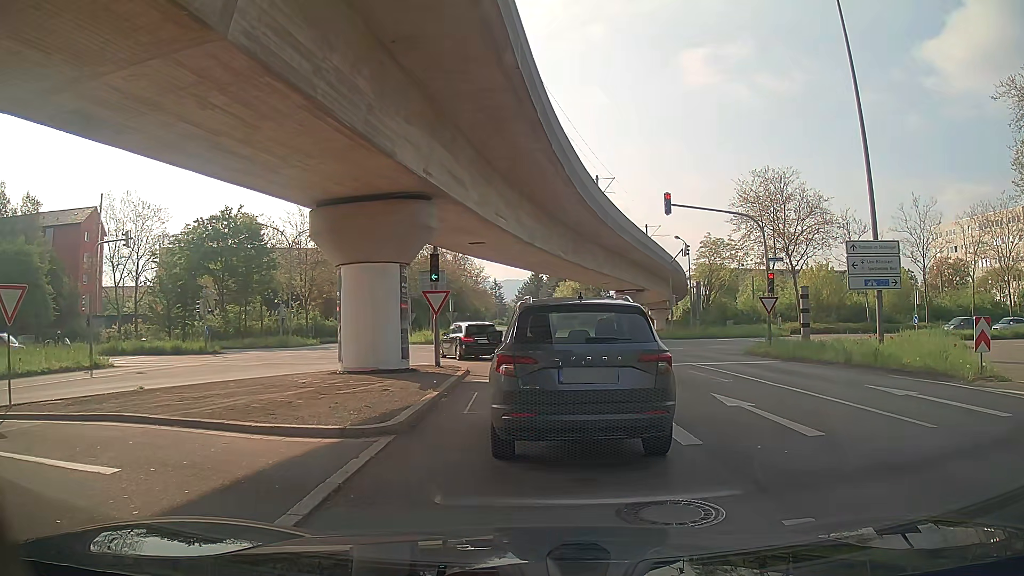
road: tertiary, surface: asphalt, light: Day
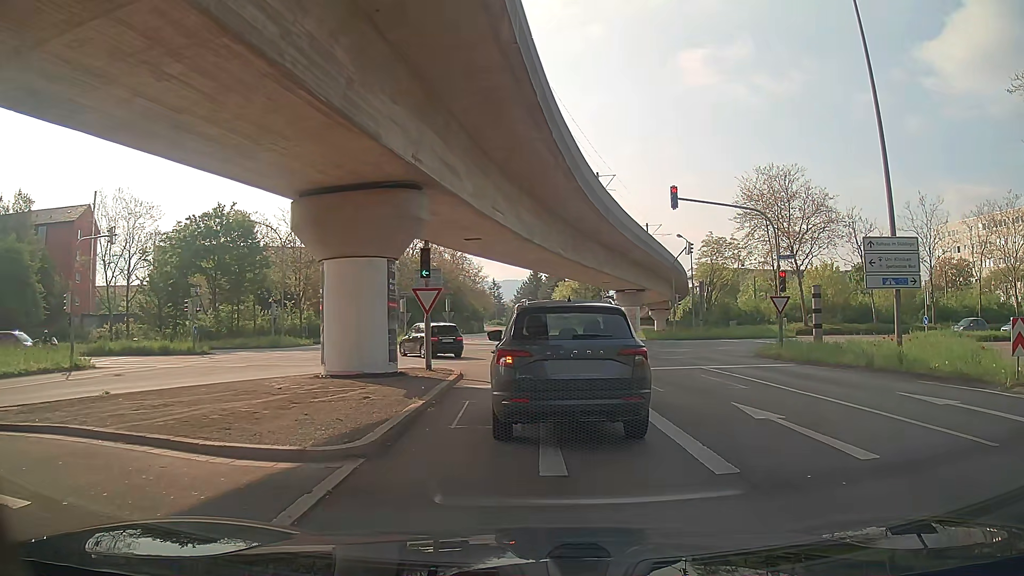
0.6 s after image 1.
(0.0, +1.6) m; -2°
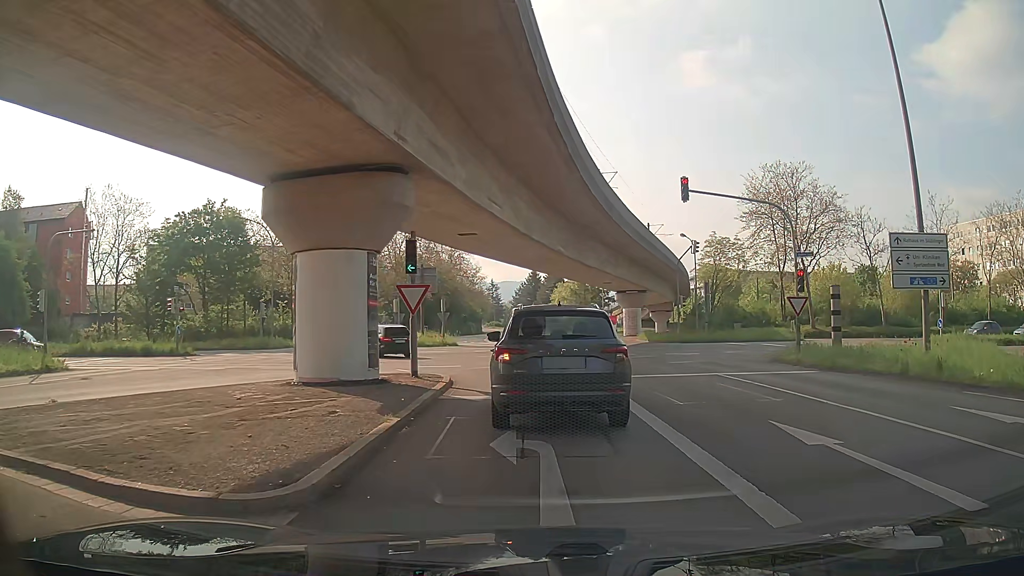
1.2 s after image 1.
(0.0, +2.1) m; +1°
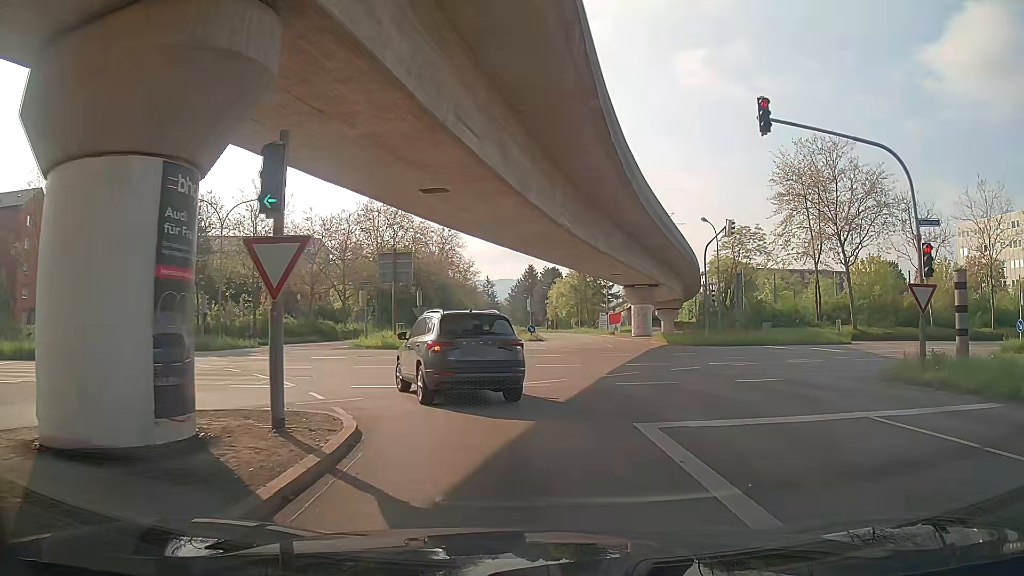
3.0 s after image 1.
(+0.1, +9.0) m; +1°
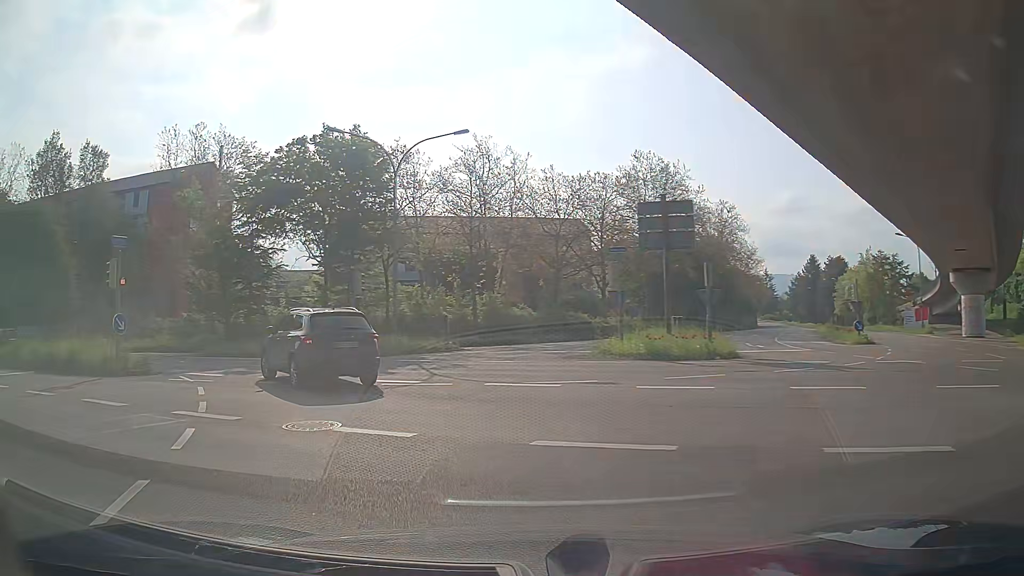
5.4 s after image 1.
(-2.4, +15.6) m; -24°
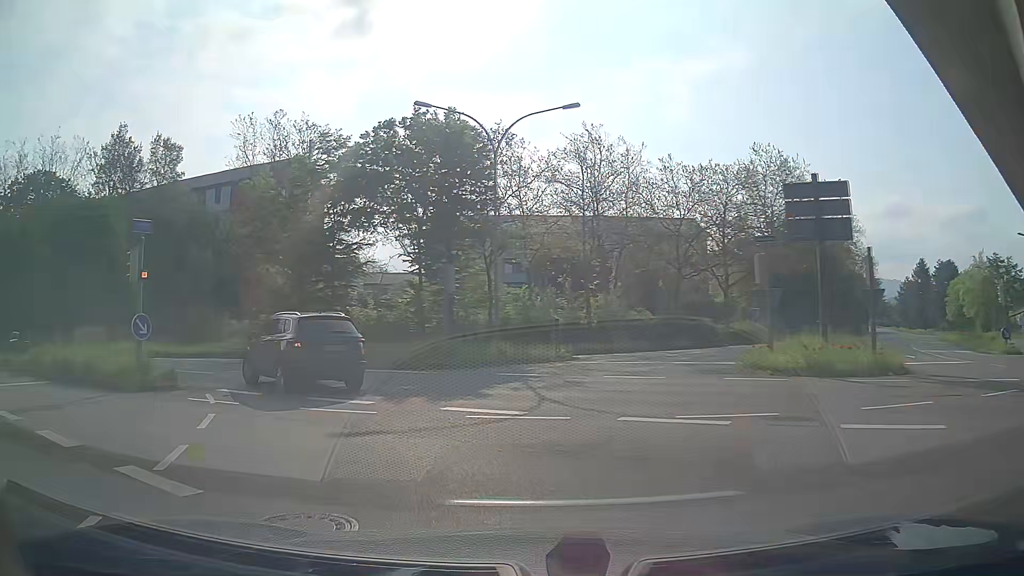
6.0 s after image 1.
(-0.3, +4.5) m; -9°
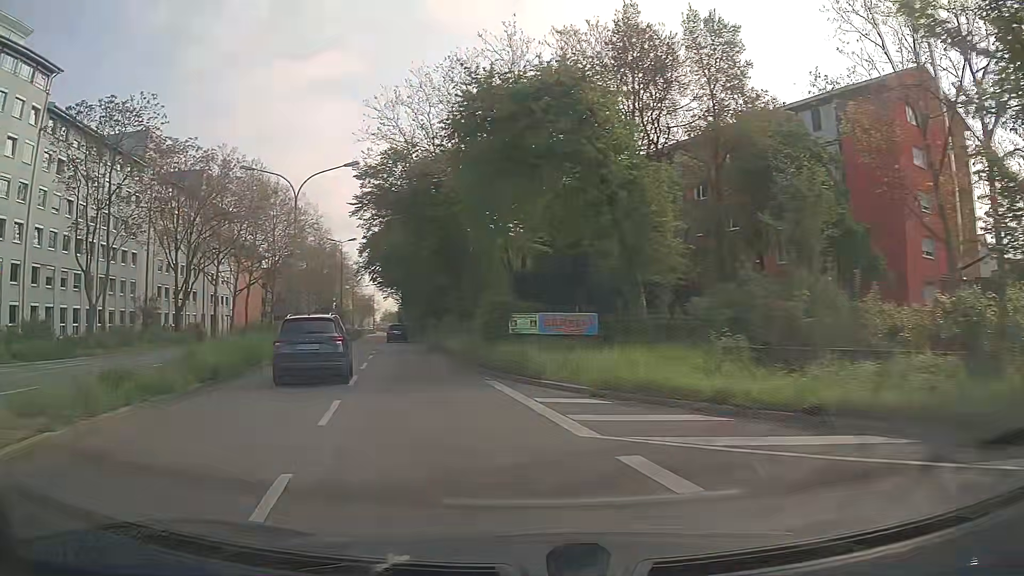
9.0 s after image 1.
(-10.2, +21.4) m; -52°
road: secondary
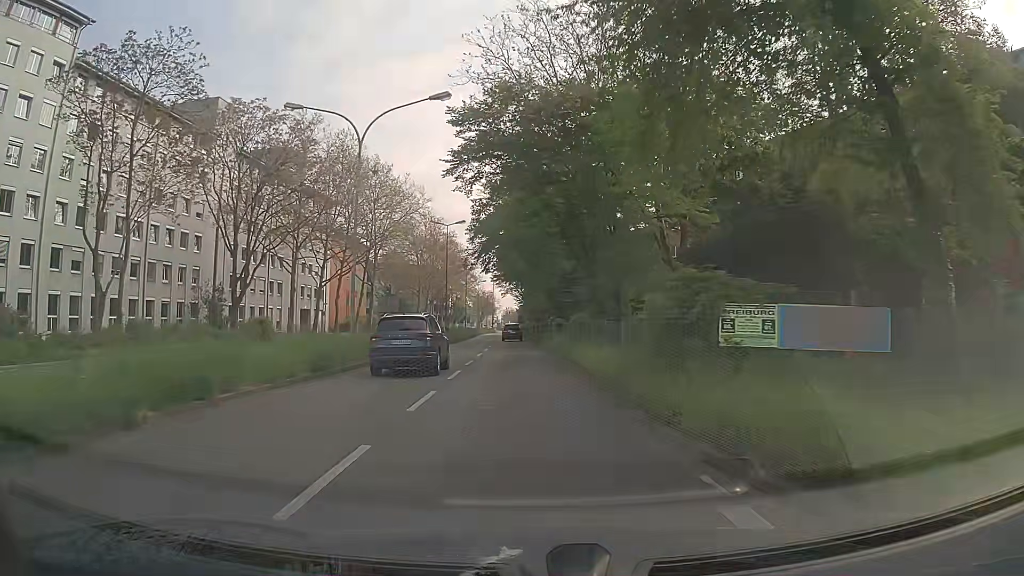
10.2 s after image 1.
(-1.2, +10.7) m; -10°
(0, +10) (0, +20) (0, +30) (-1, +40) (-1, +50) (-1, +60) (-2, +70) (-2, +80) (-3, +90) (-3, +100) m
